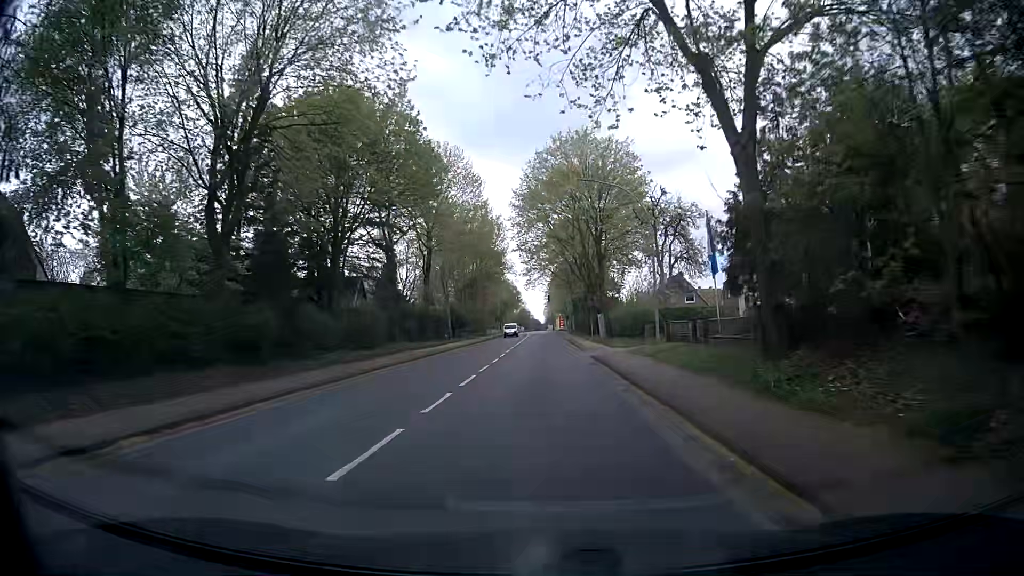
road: secondary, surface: asphalt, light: Day
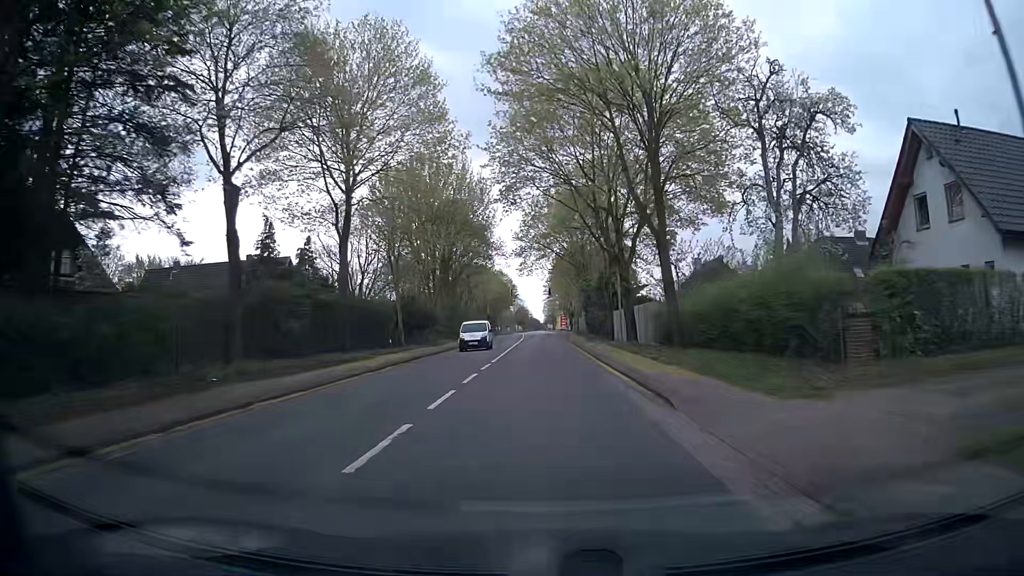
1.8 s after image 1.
(0.0, +23.1) m; 0°
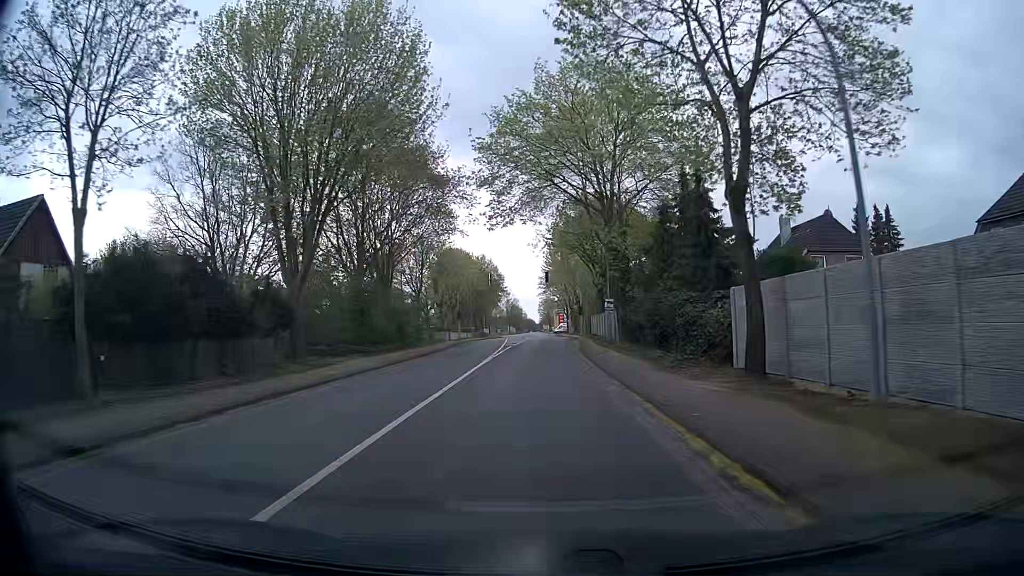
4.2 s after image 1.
(+0.2, +31.9) m; +1°
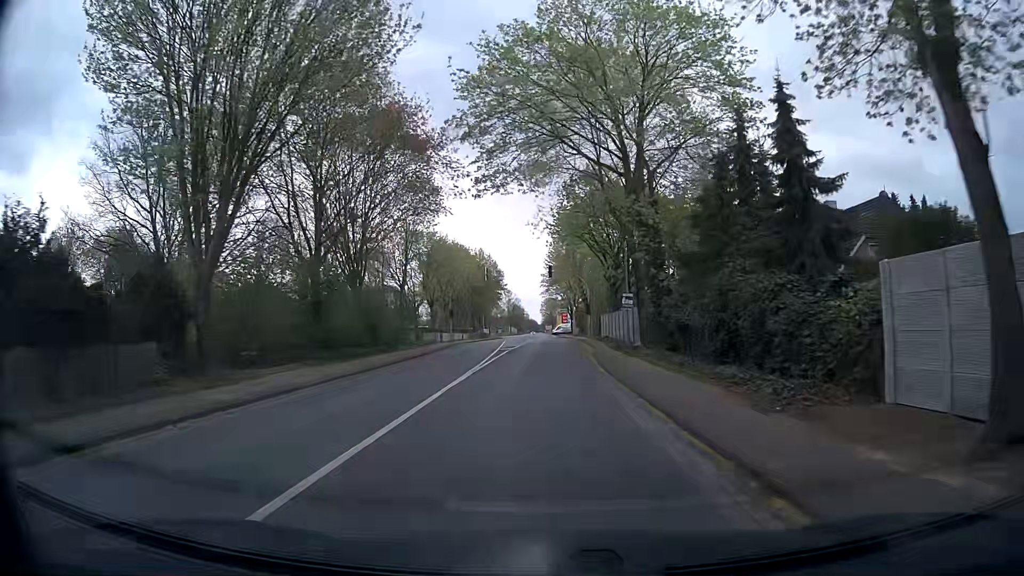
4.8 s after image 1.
(-0.1, +8.1) m; -1°
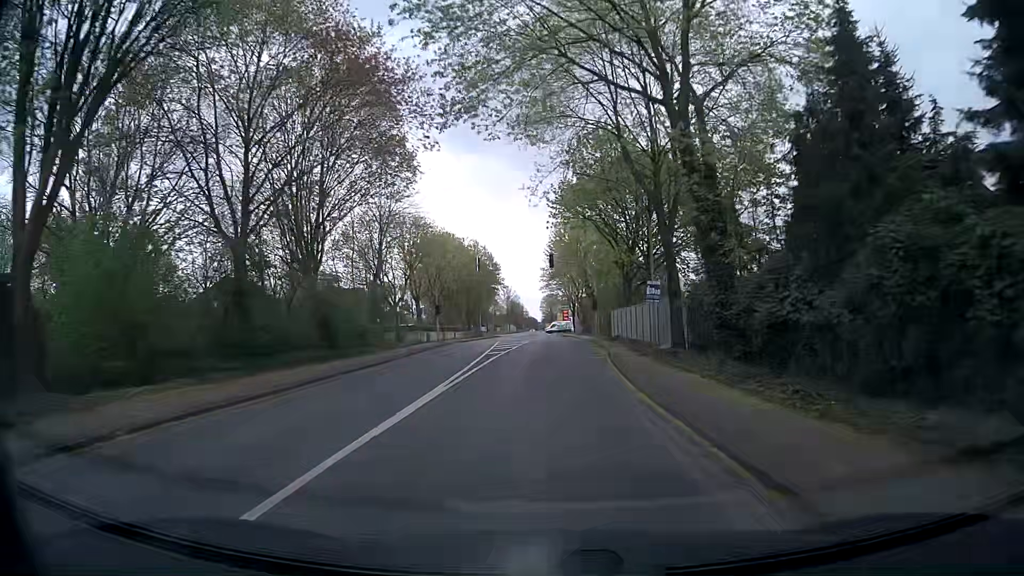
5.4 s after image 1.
(0.0, +8.2) m; 0°
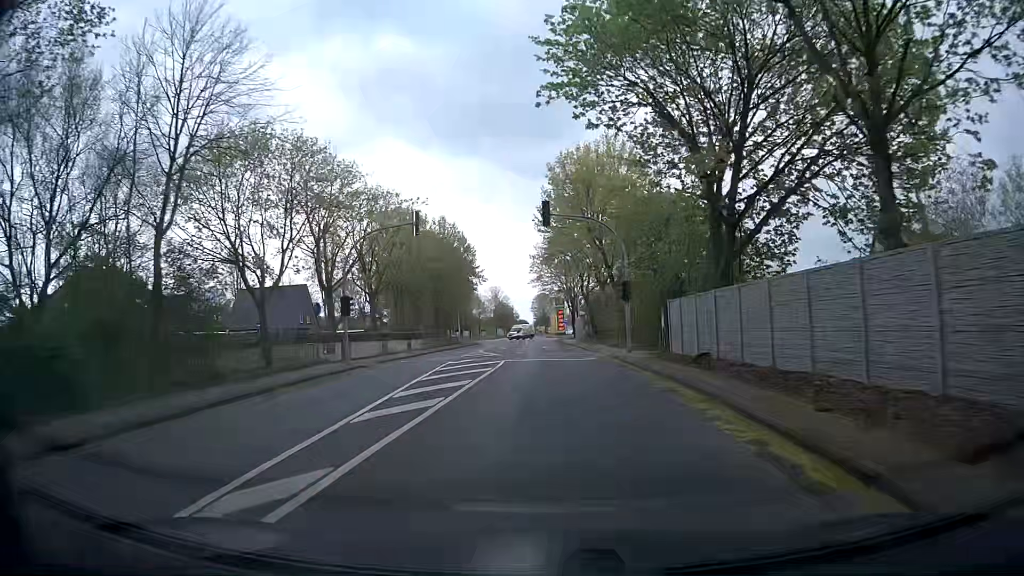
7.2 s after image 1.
(+0.1, +24.4) m; +1°
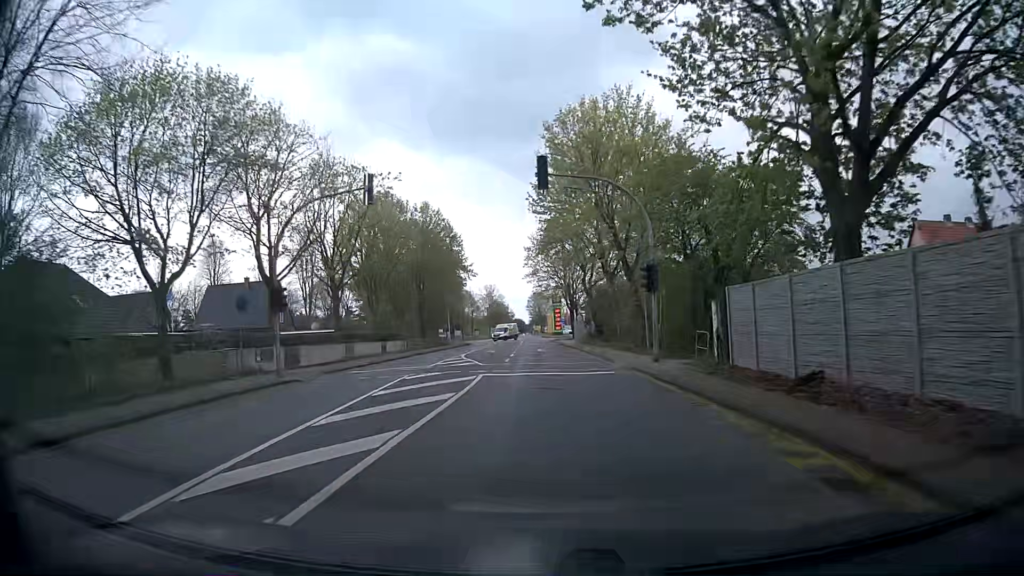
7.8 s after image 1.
(0.0, +8.1) m; 0°
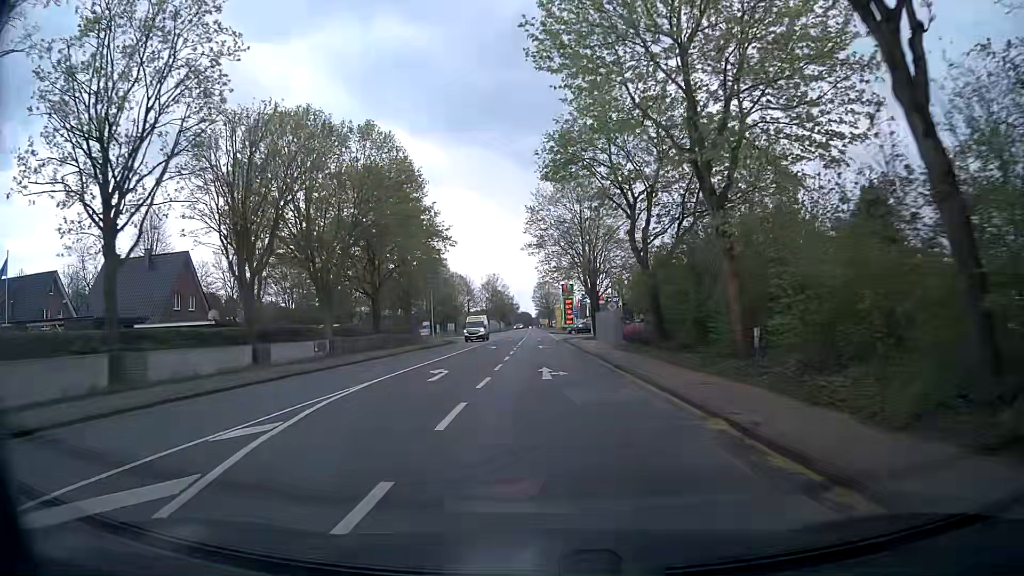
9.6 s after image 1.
(+0.1, +23.8) m; 0°
(0, +10) (0, +20) (0, +30) (-1, +40) (-1, +50) (-1, +60) (0, +70) (+4, +79) (+12, +84) (+22, +87) m
